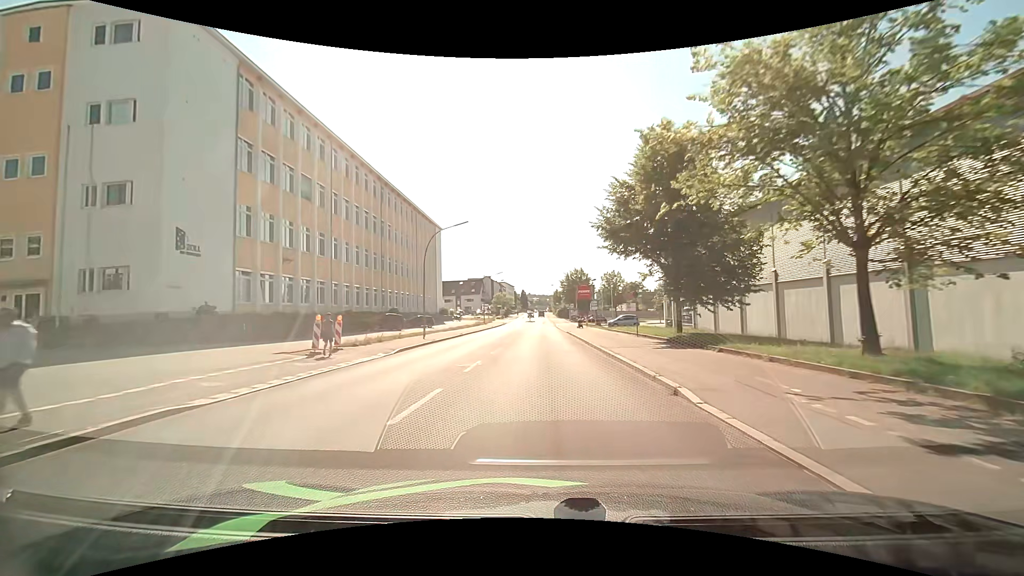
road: tertiary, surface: asphalt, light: Day
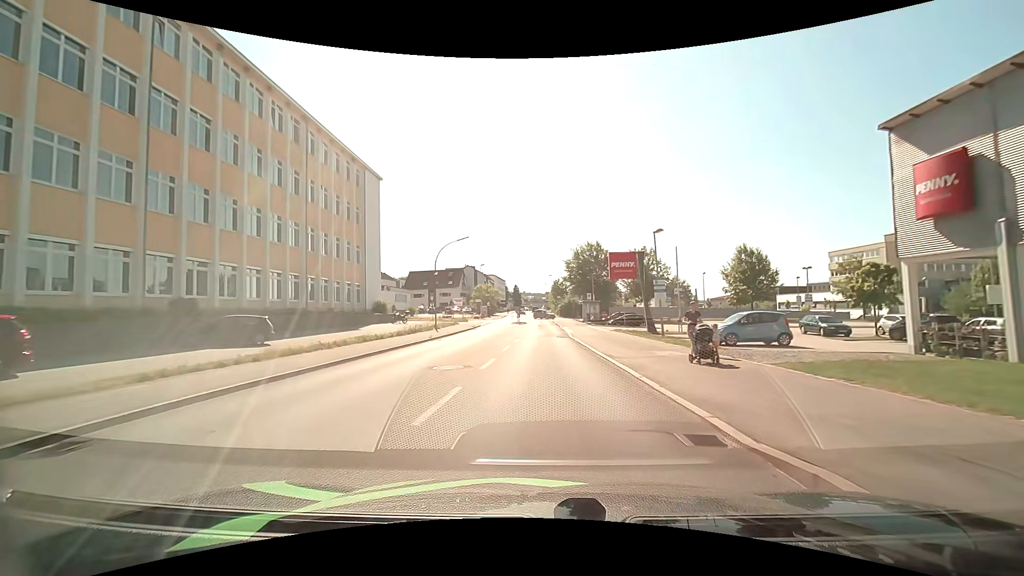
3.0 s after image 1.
(+0.1, +36.8) m; +1°
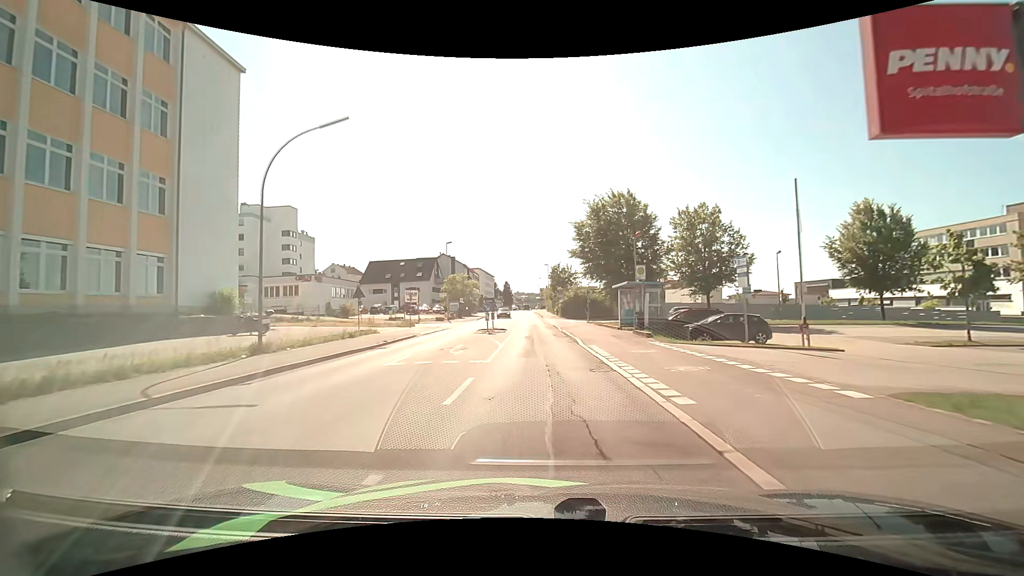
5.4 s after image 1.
(-0.1, +29.4) m; 0°
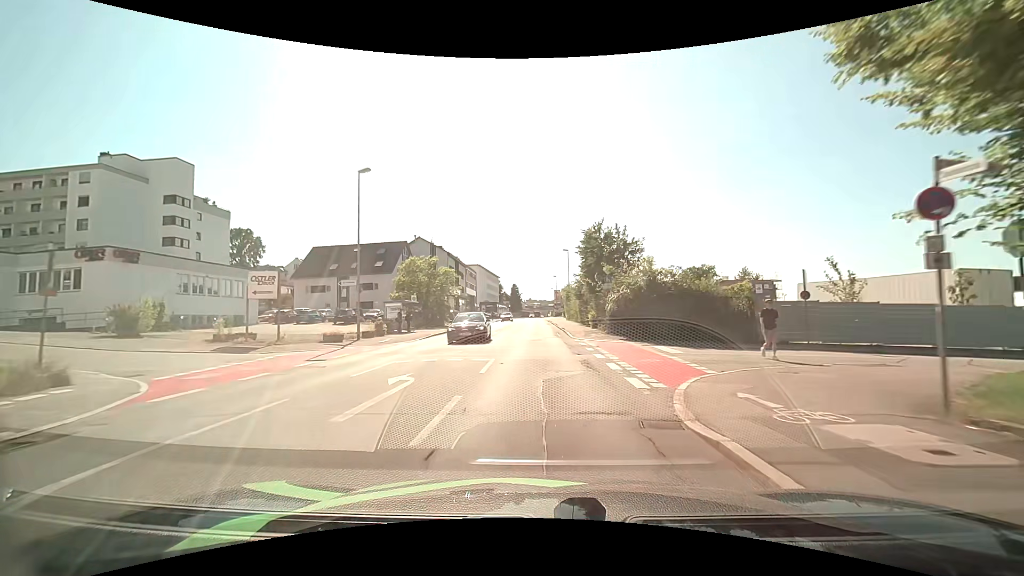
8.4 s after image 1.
(-0.5, +35.9) m; -2°
(0, +10) (0, +20) (0, +30) (0, +40) (0, +50) (0, +60) (0, +70) (0, +80) (0, +90) (0, +100) m
